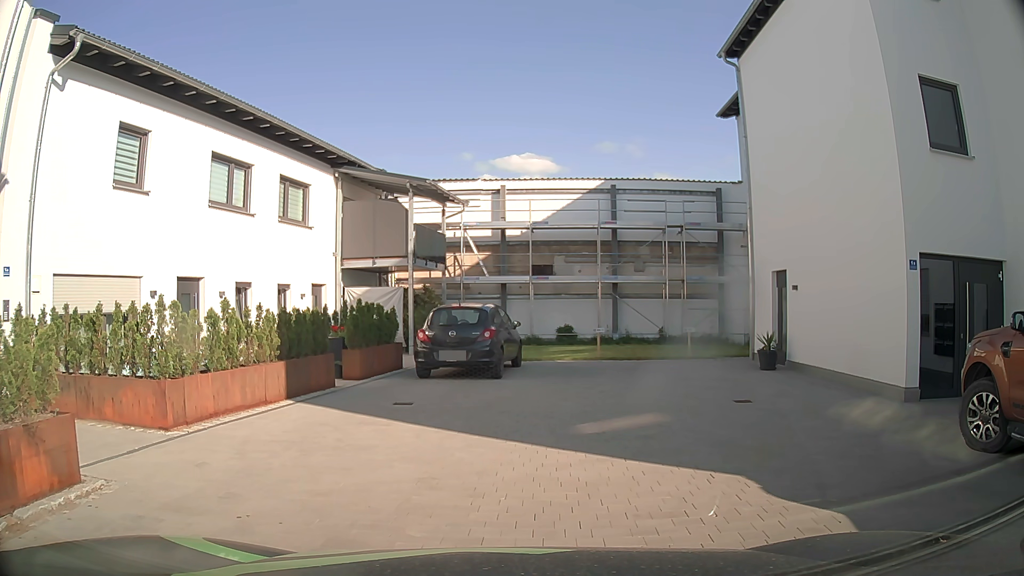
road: tertiary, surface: asphalt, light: Day
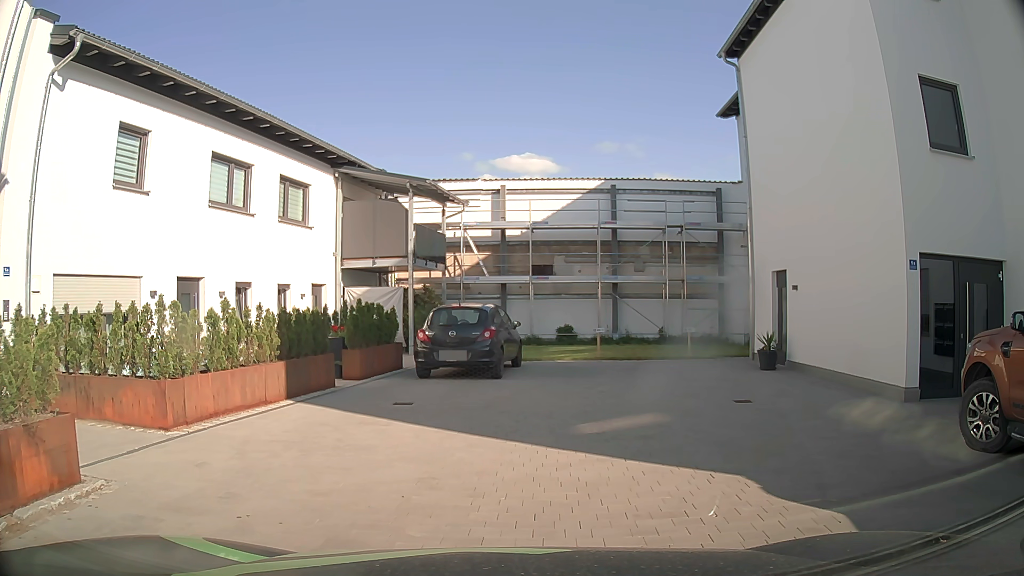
(0.0, 0.0) m; 0°
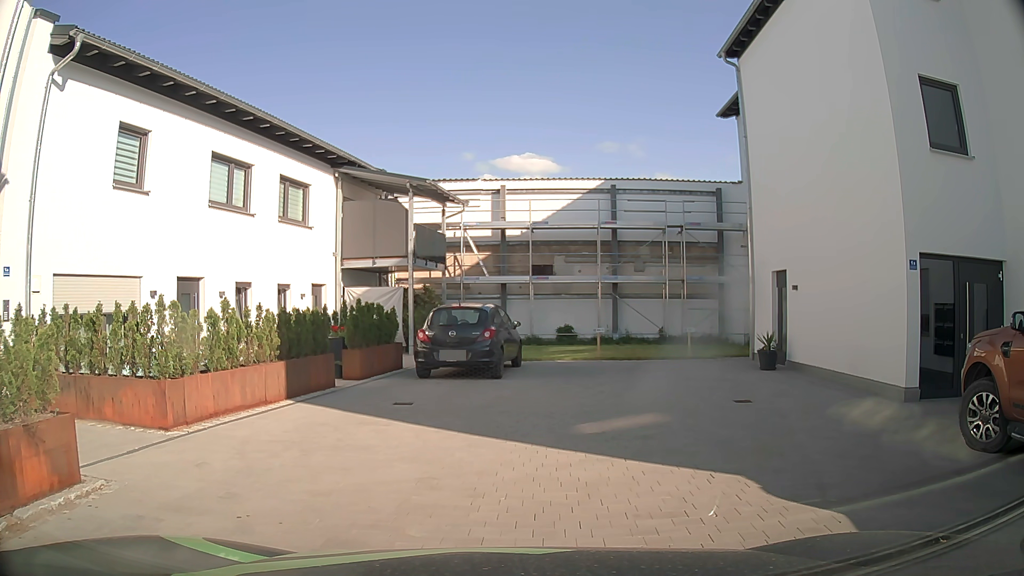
(0.0, 0.0) m; 0°
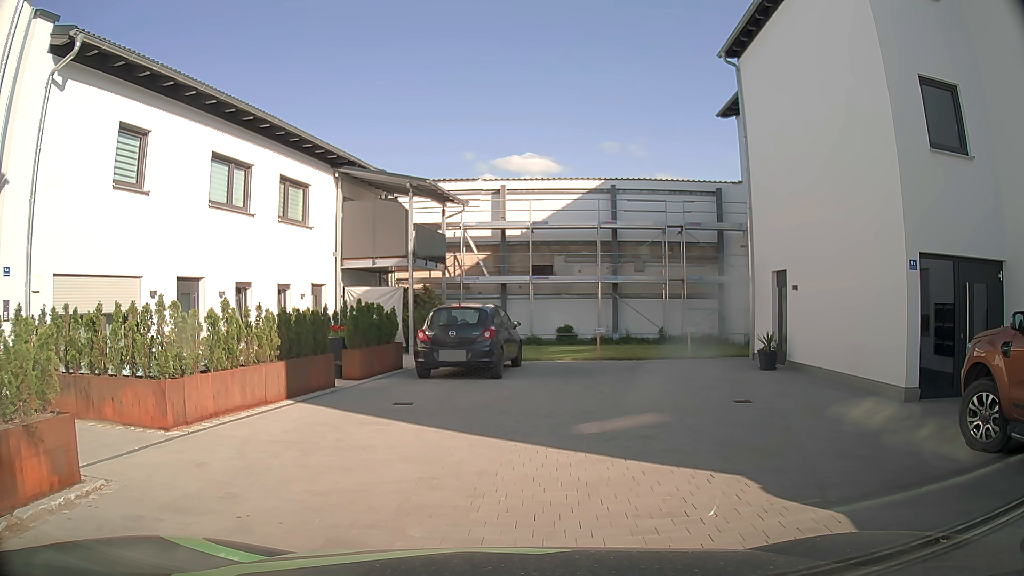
(0.0, 0.0) m; 0°
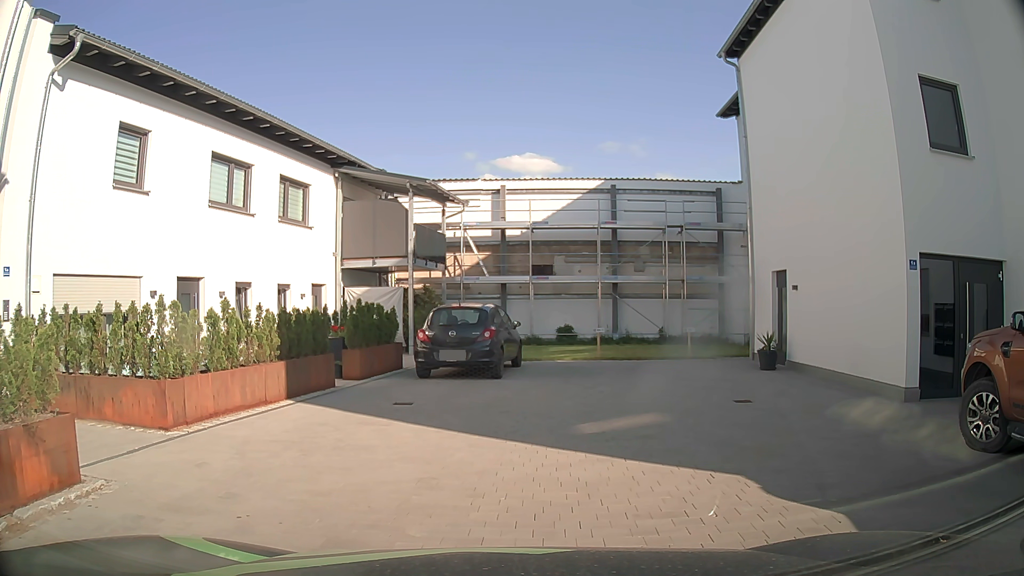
(0.0, 0.0) m; 0°
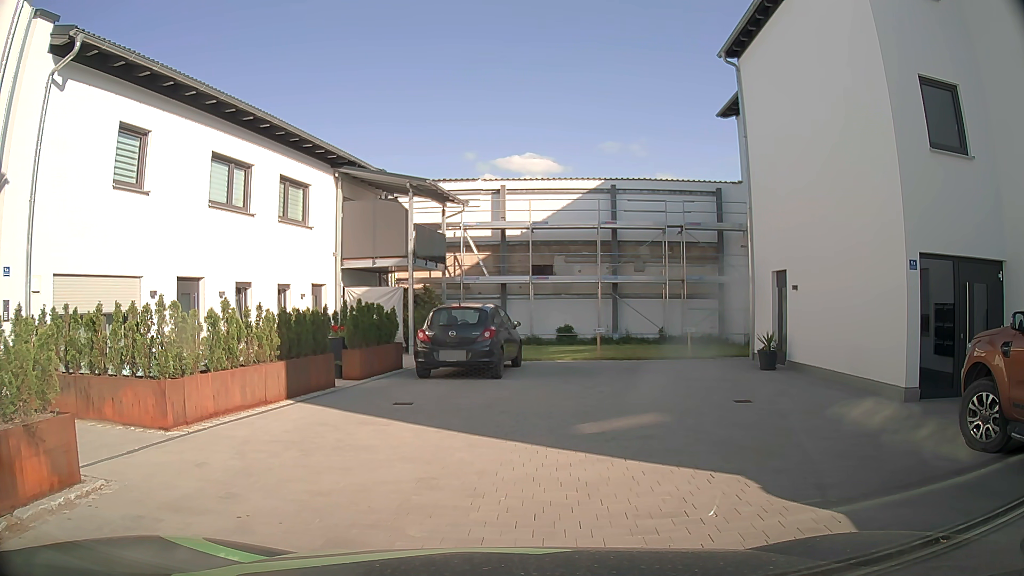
(0.0, 0.0) m; 0°
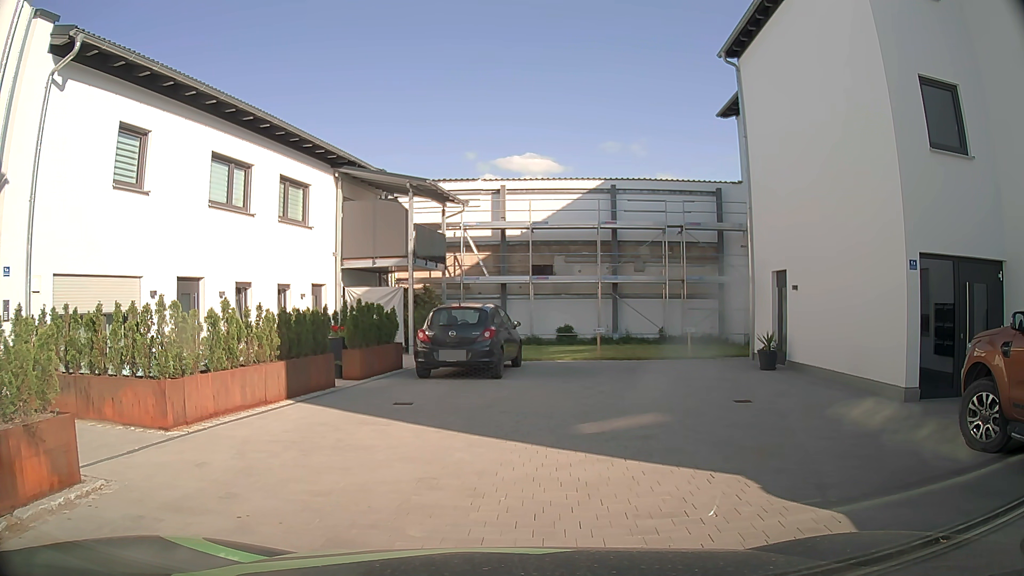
(0.0, 0.0) m; 0°
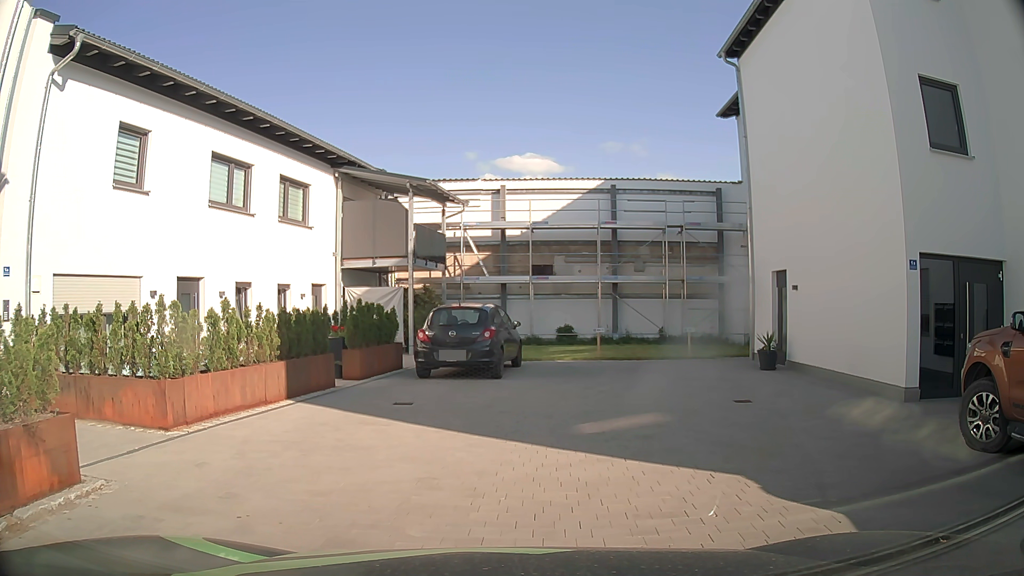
(0.0, 0.0) m; 0°
